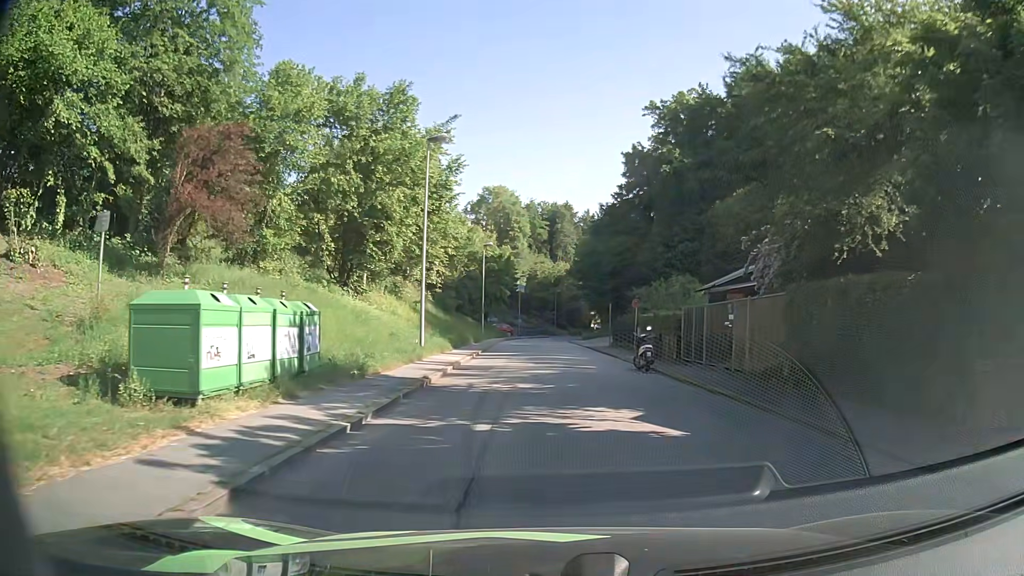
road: residential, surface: asphalt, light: Day
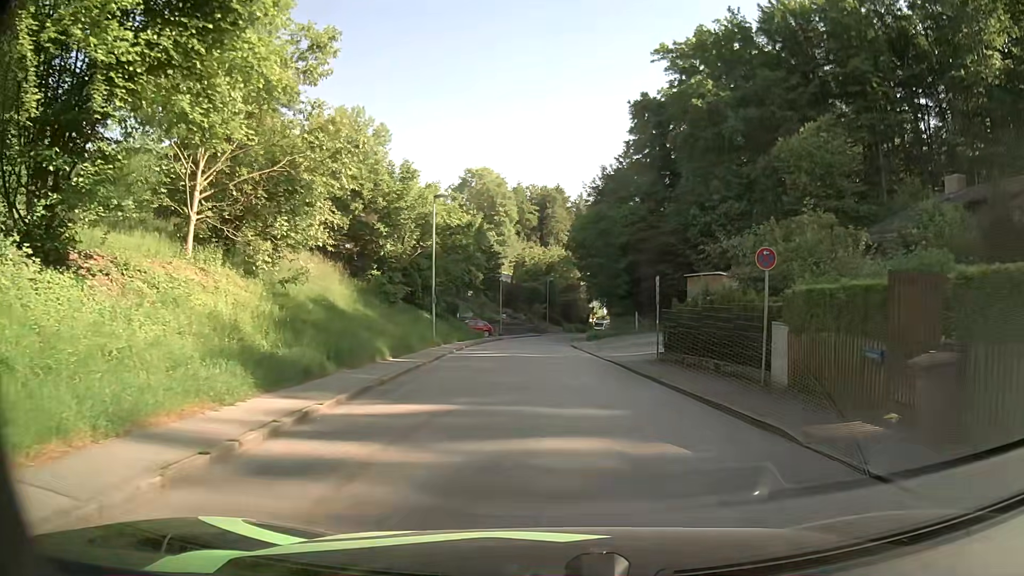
(+0.1, +21.2) m; +1°
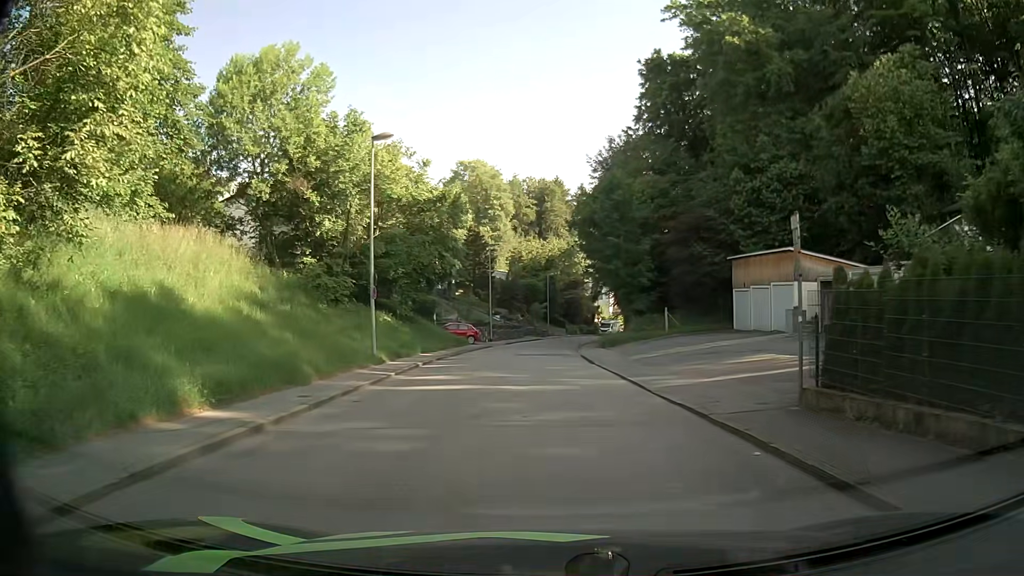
(-0.1, +12.7) m; -1°
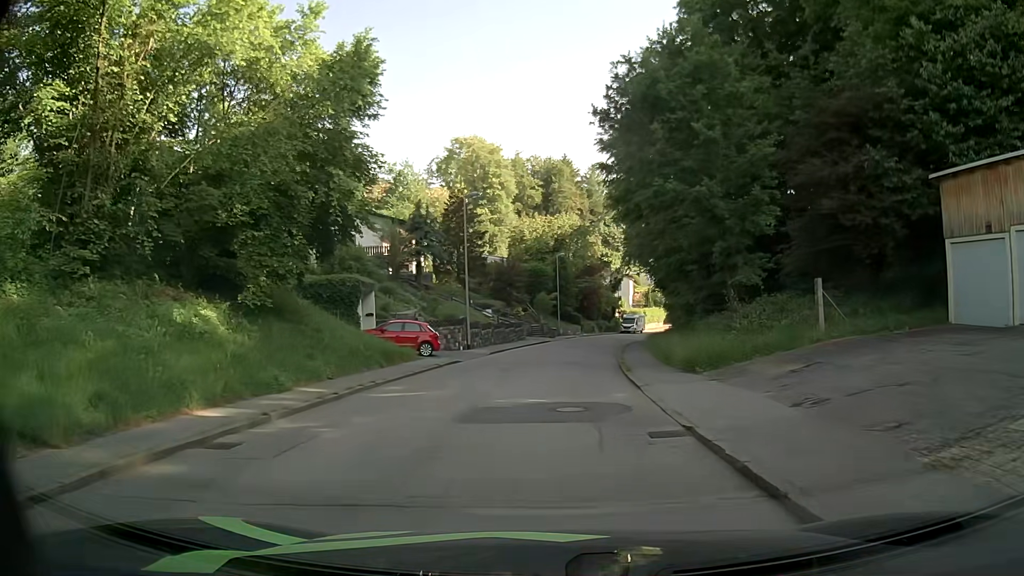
(0.0, +21.2) m; -1°
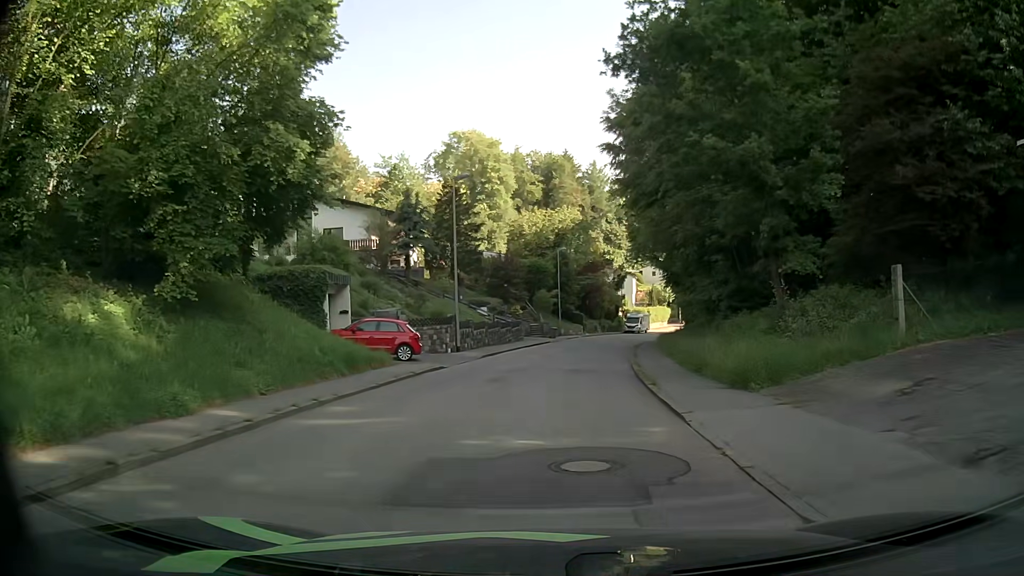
(0.0, +4.3) m; 0°
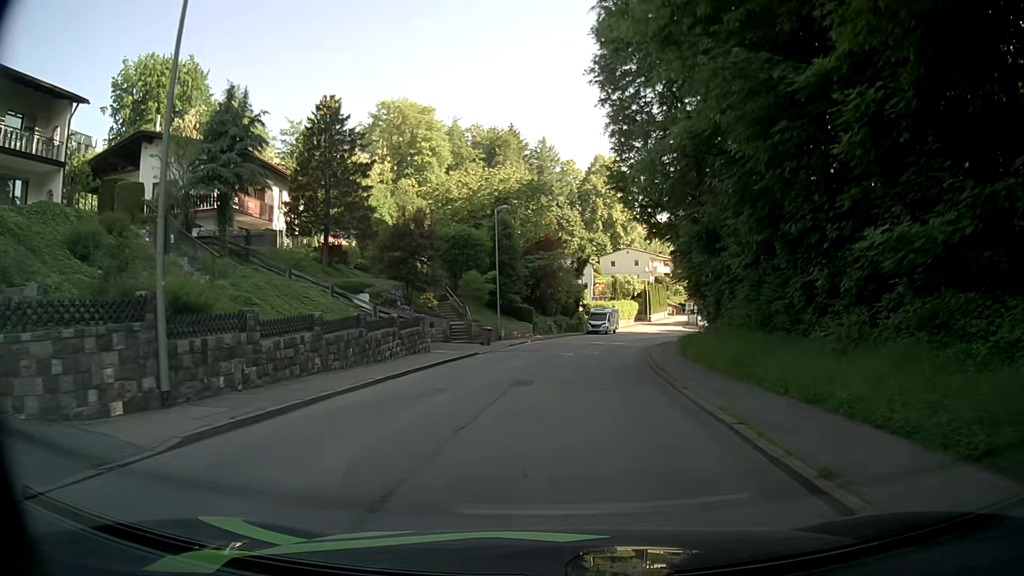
(+0.7, +21.9) m; +5°
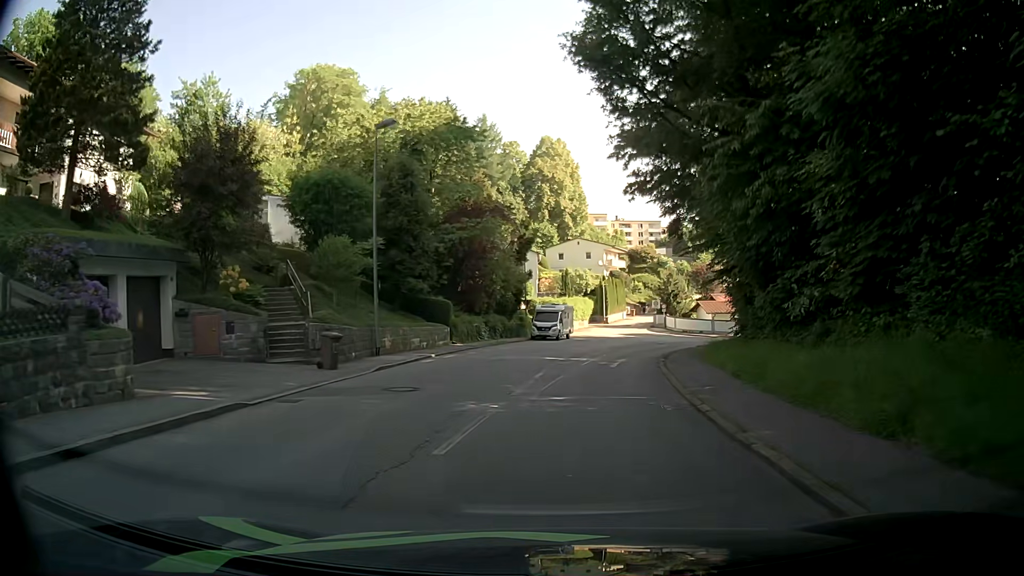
(+0.6, +18.1) m; +3°
